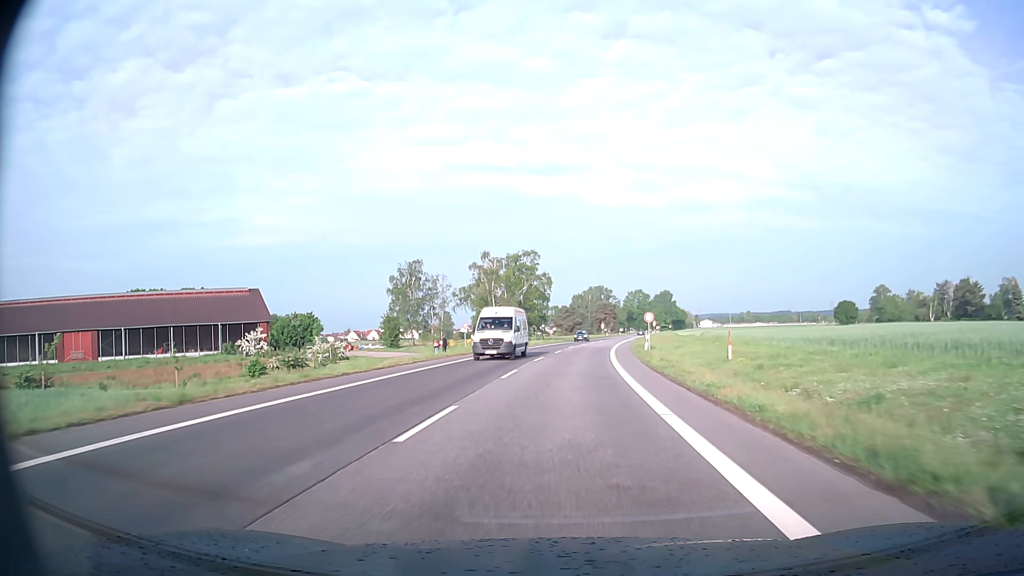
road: secondary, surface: asphalt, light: Day
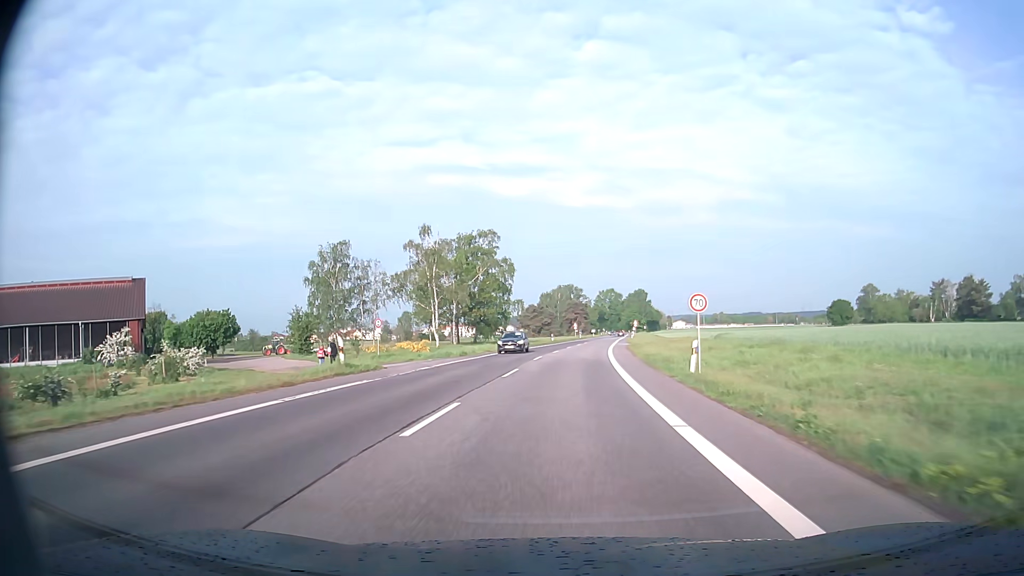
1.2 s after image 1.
(+0.5, +23.0) m; +3°
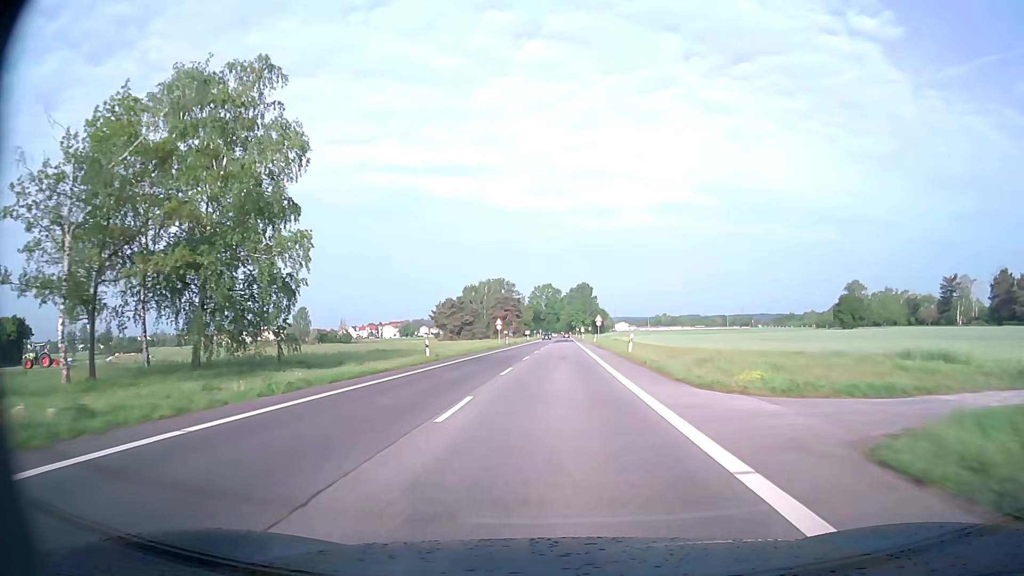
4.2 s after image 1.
(+2.8, +57.2) m; +5°
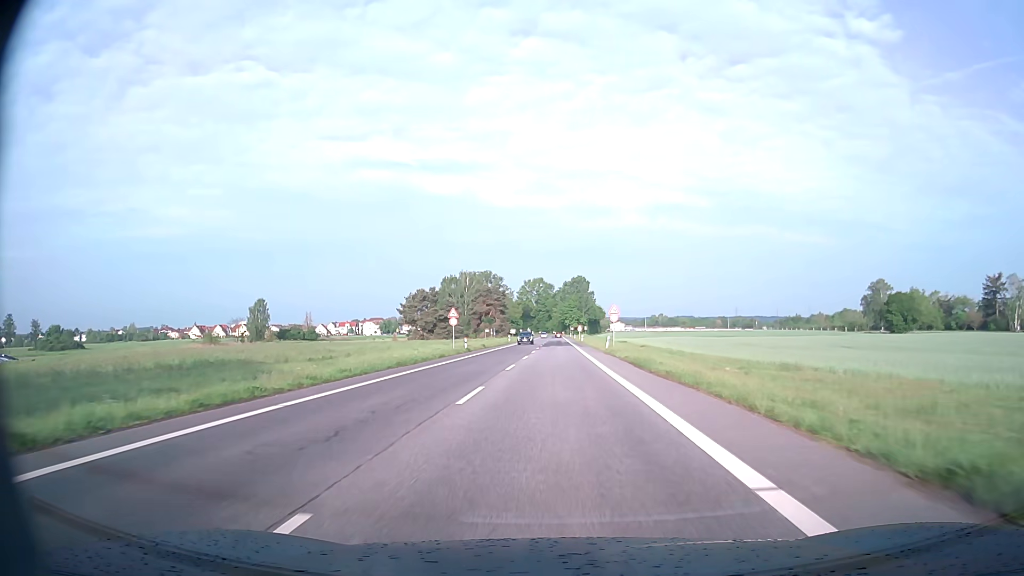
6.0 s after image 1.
(+0.3, +33.0) m; +1°
(0, +10) (0, +20) (0, +30) (0, +40) (0, +50) (0, +60) (0, +70) (0, +80) (0, +90) (+1, +100) m
